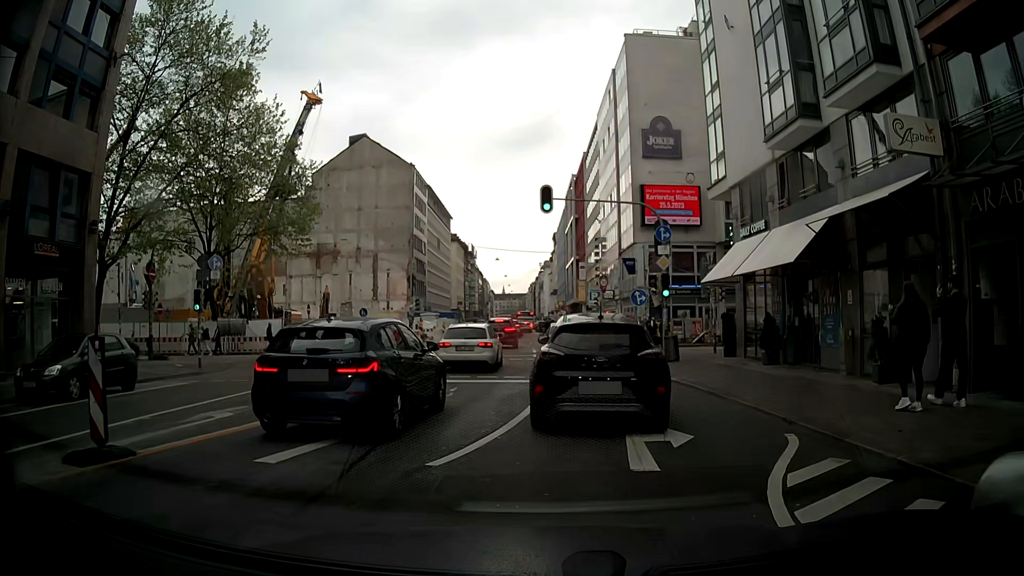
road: secondary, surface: asphalt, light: Day
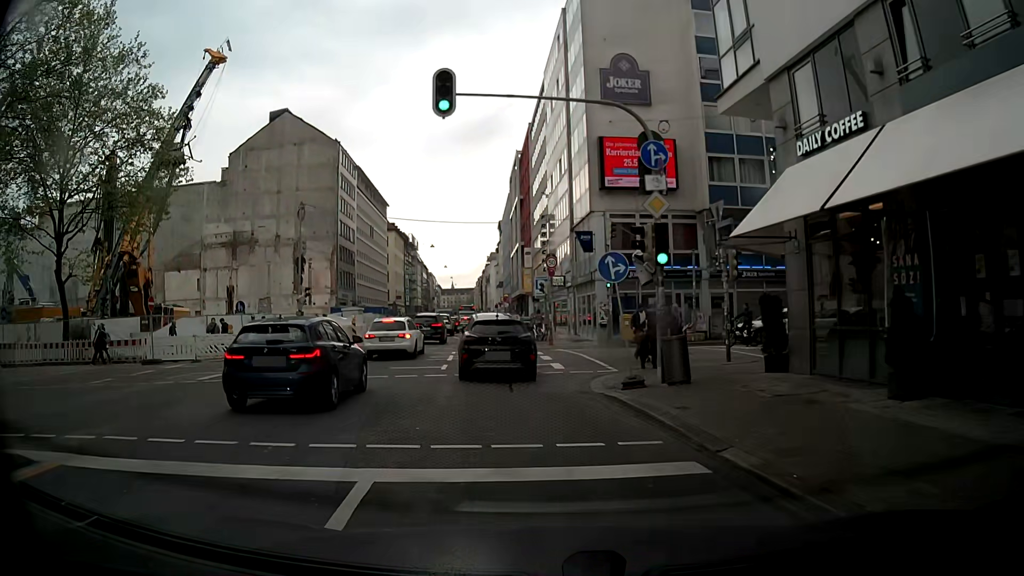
(+0.6, +11.0) m; +5°
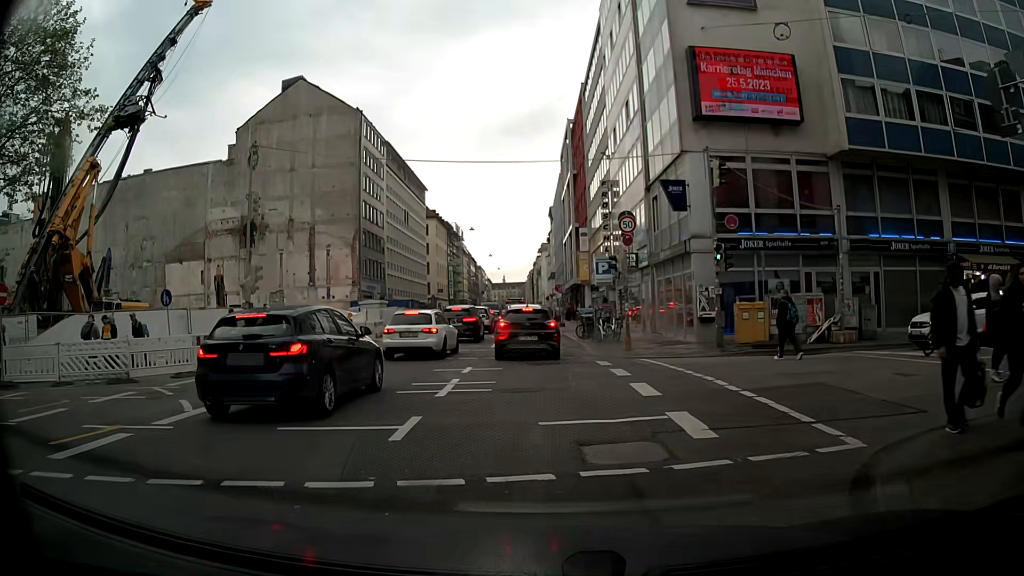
(-0.8, +11.6) m; -6°
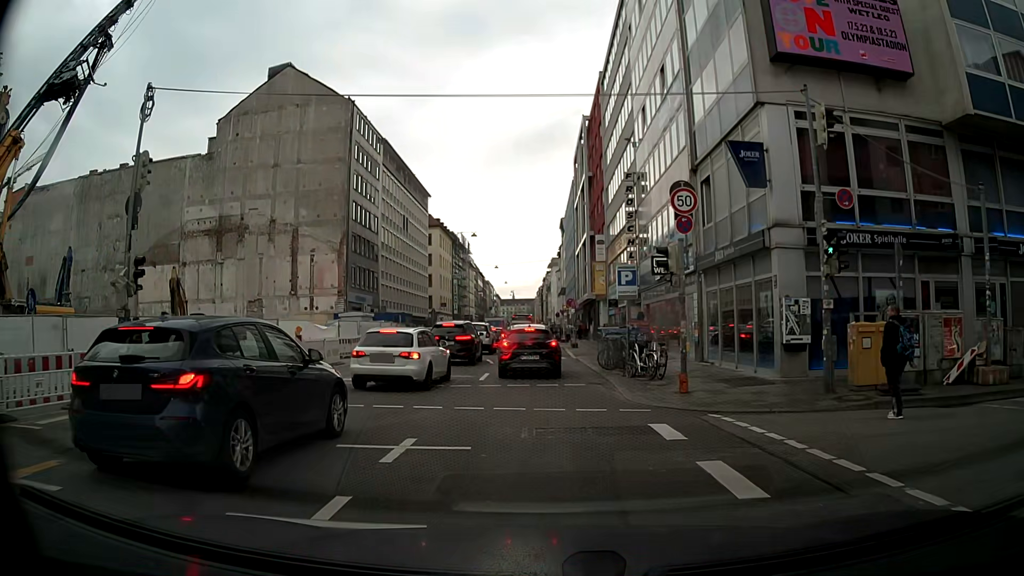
(0.0, +7.8) m; +1°
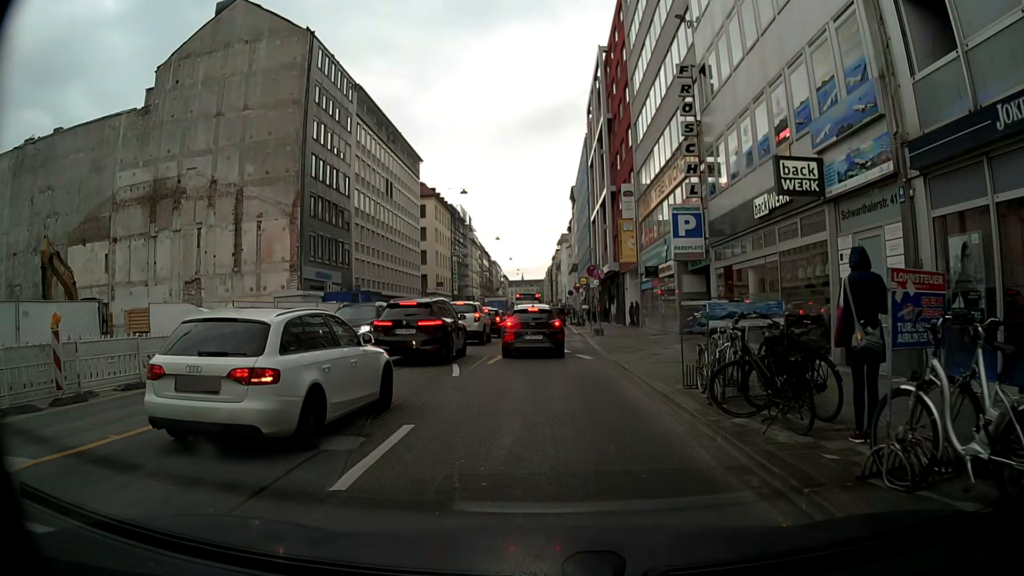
(-0.3, +13.2) m; -3°
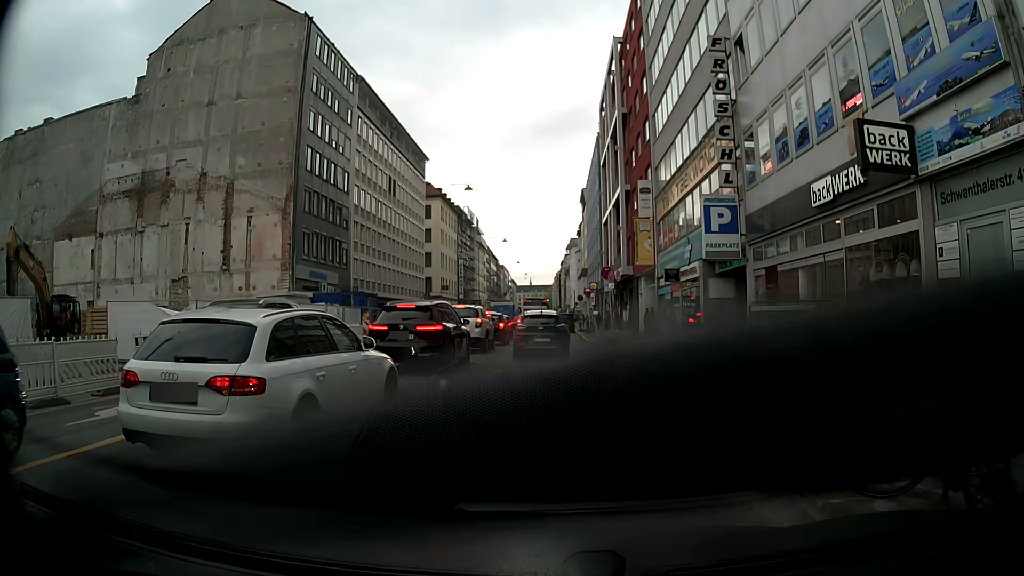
(0.0, +3.0) m; -1°
